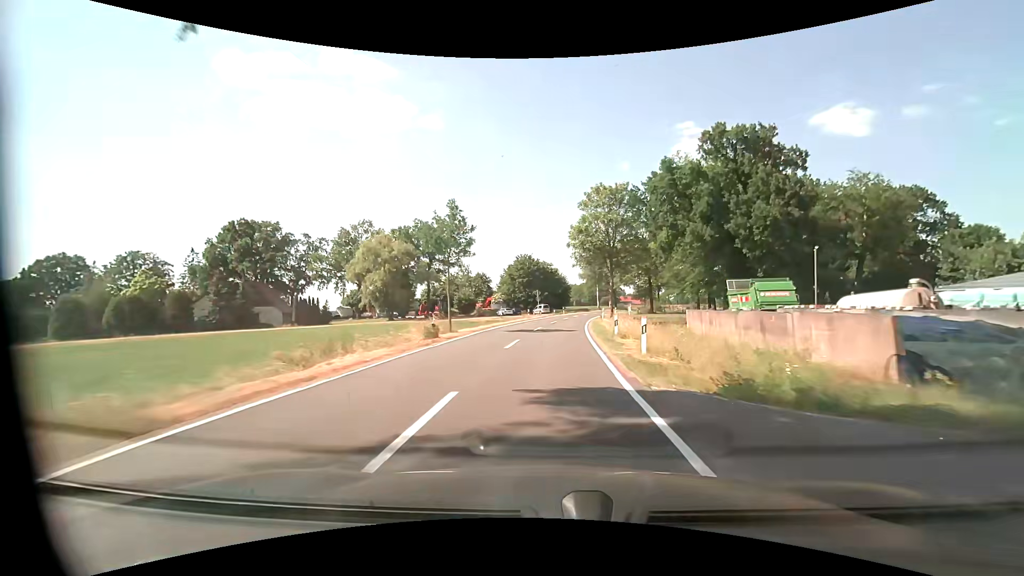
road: tertiary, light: Day
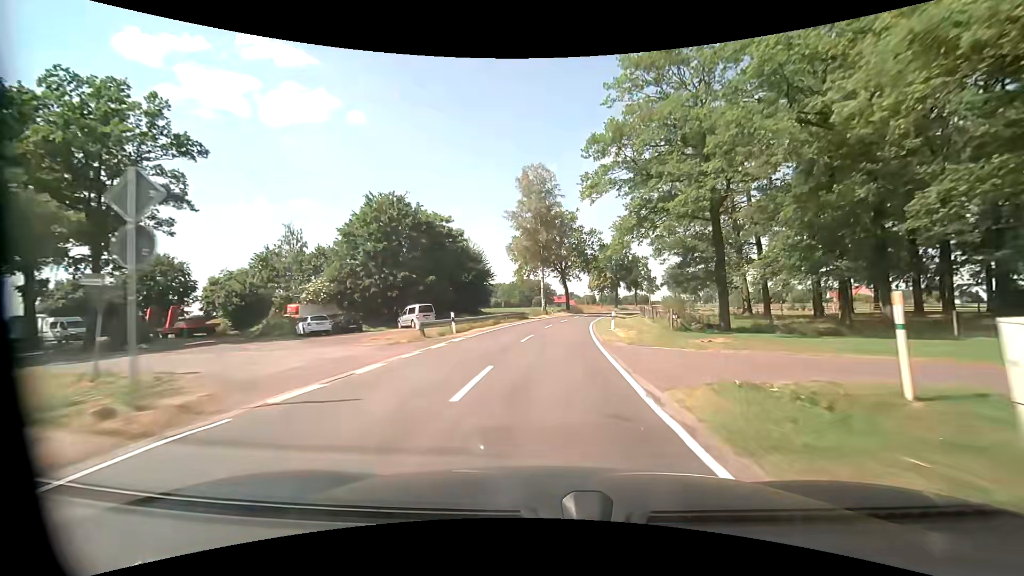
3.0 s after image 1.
(+3.6, +56.2) m; +8°
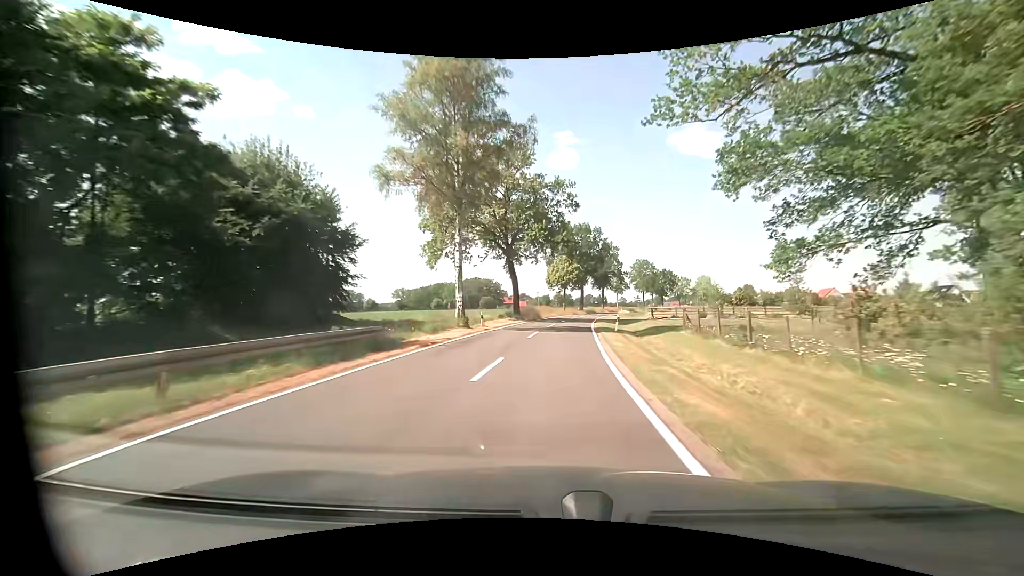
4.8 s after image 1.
(+1.7, +33.8) m; +6°
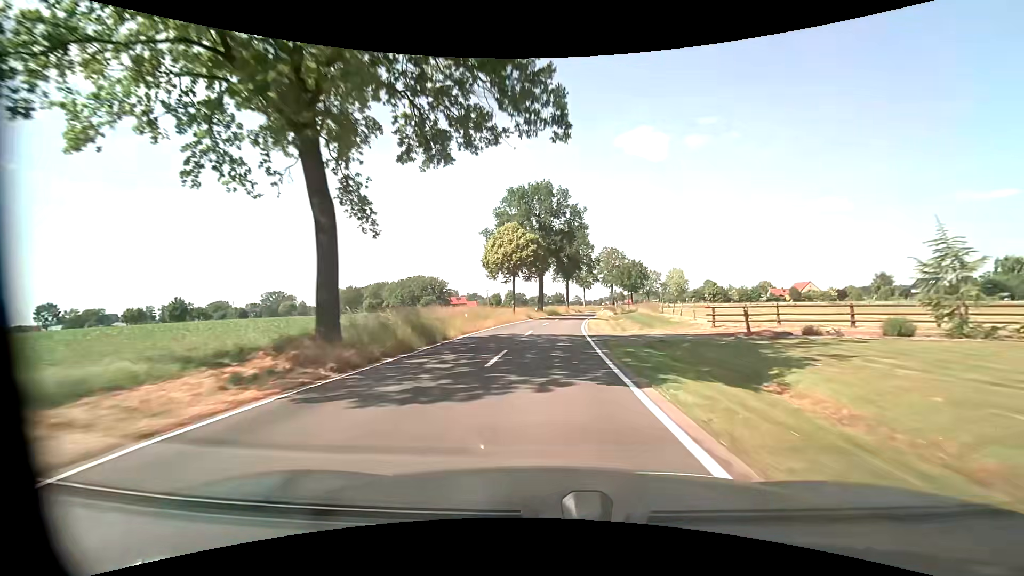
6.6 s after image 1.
(+1.4, +33.9) m; +5°
(0, +10) (0, +20) (+1, +30) (+2, +40) (+3, +50) (+4, +60) (+6, +70) (+7, +80) (+9, +89) (+12, +99) m
